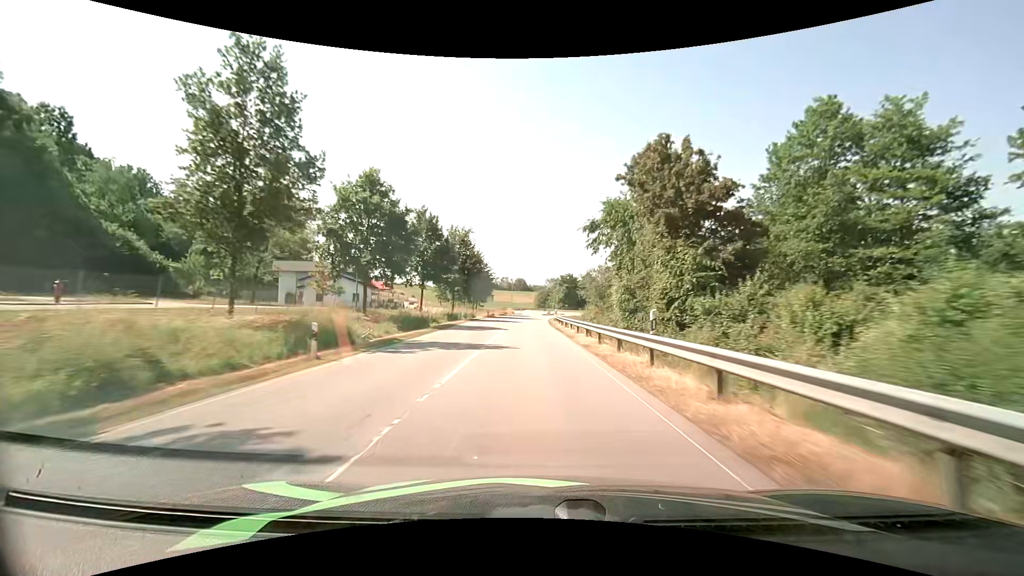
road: secondary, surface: asphalt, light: Day
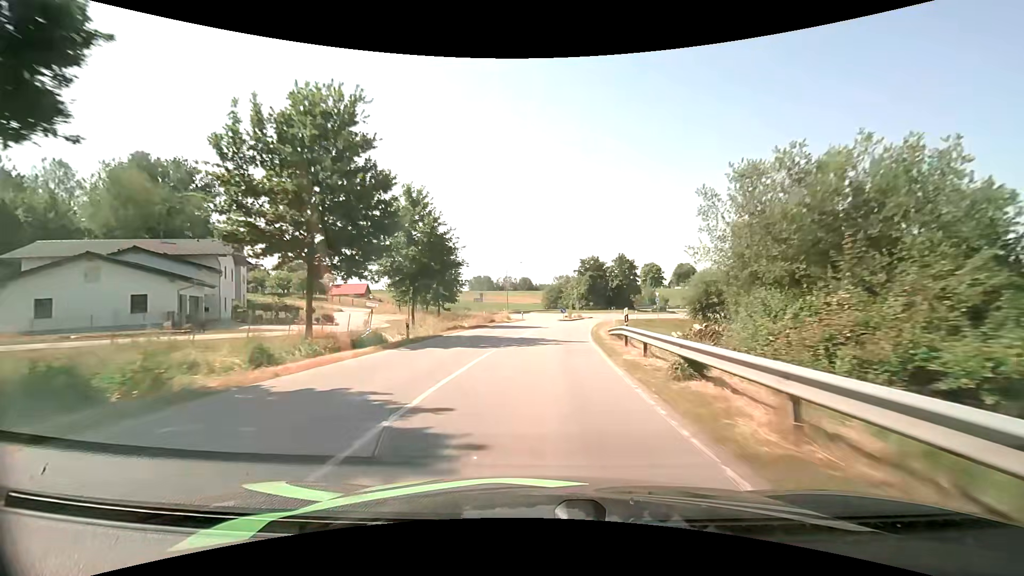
(-0.6, +41.6) m; -1°
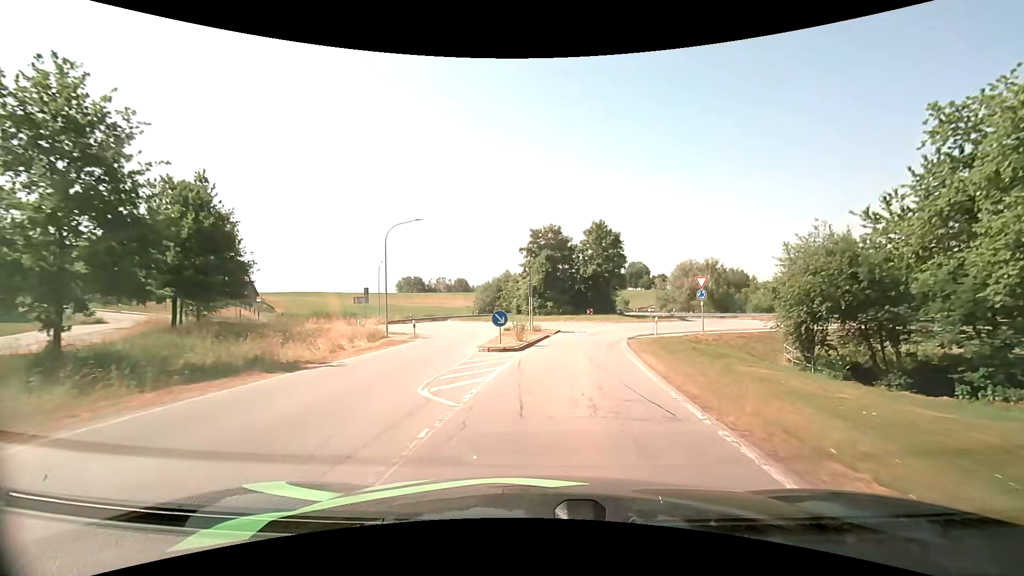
(+1.6, +35.2) m; +7°
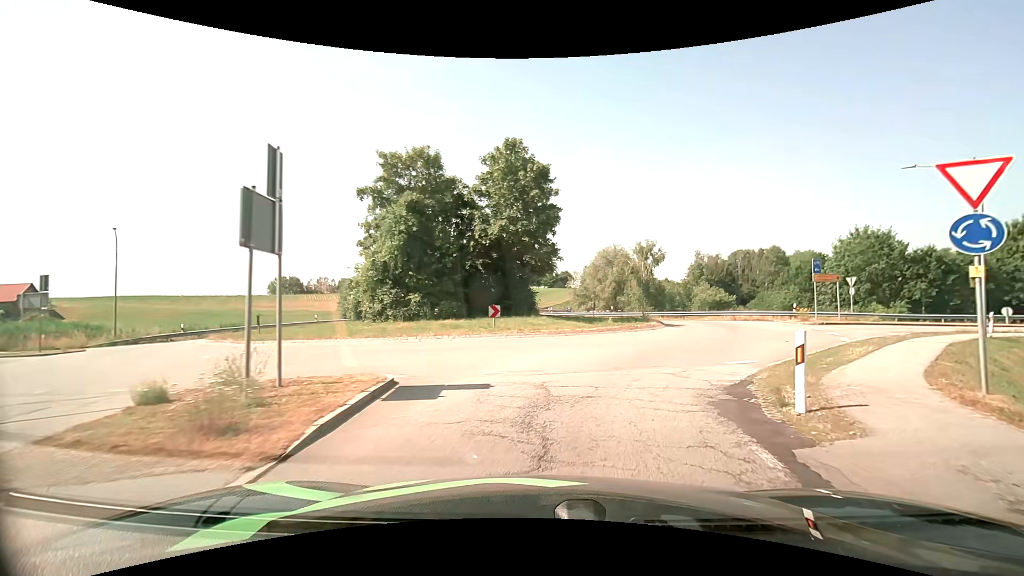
(+1.9, +24.2) m; +11°
